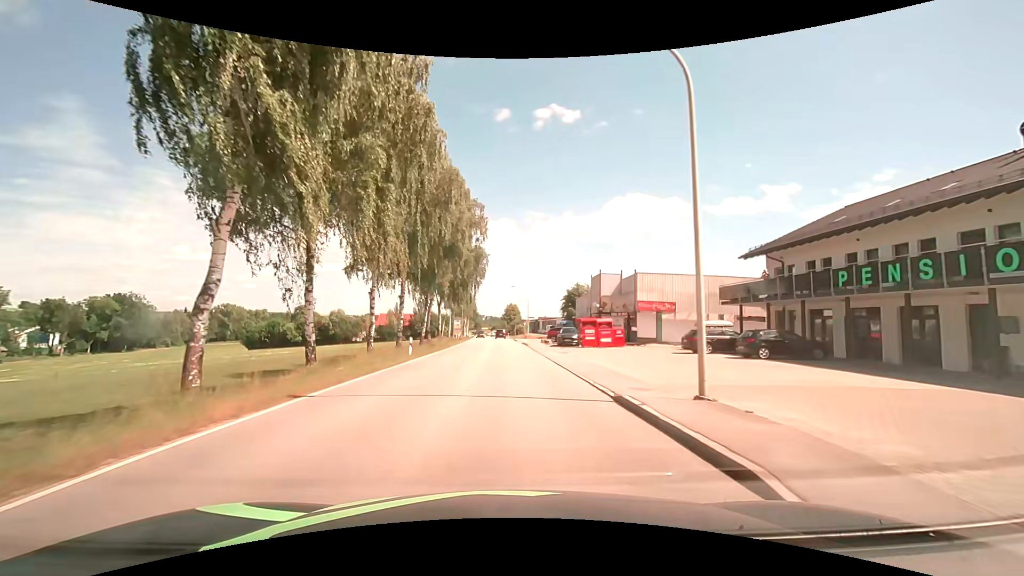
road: secondary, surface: asphalt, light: Day
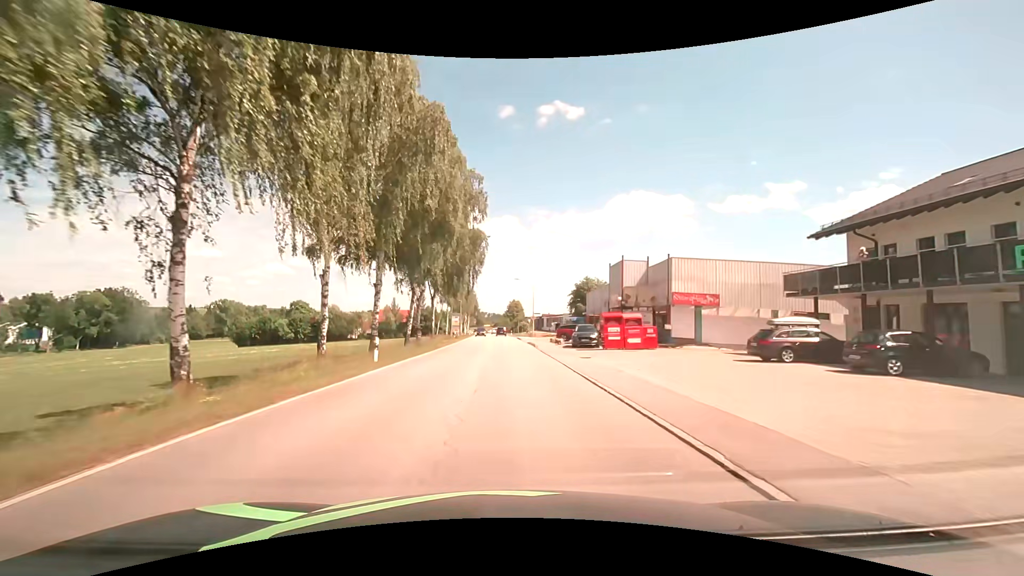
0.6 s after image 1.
(0.0, +7.6) m; 0°
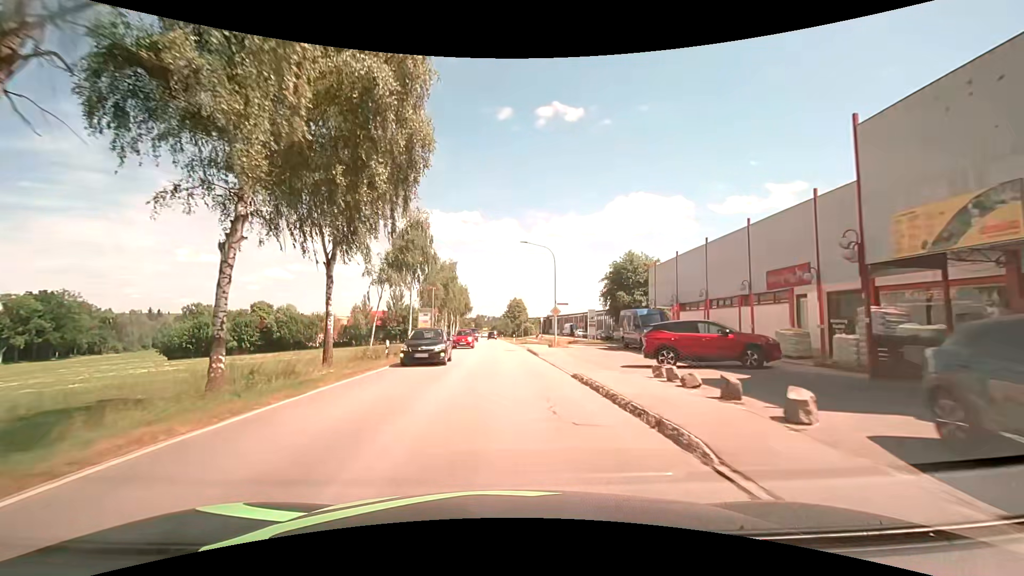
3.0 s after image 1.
(-0.1, +30.6) m; 0°
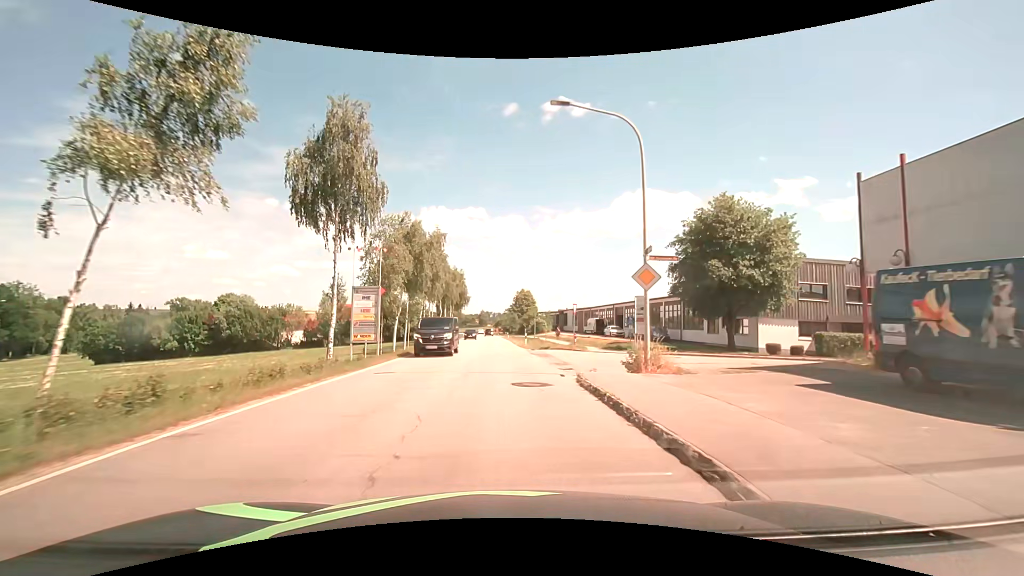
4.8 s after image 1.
(-0.1, +23.0) m; 0°
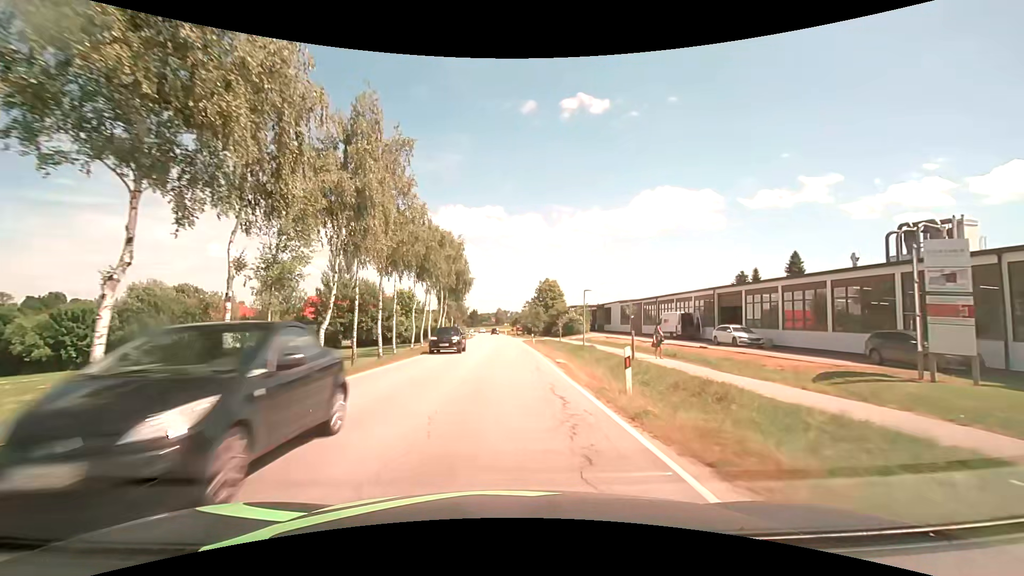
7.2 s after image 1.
(-0.7, +30.6) m; -2°
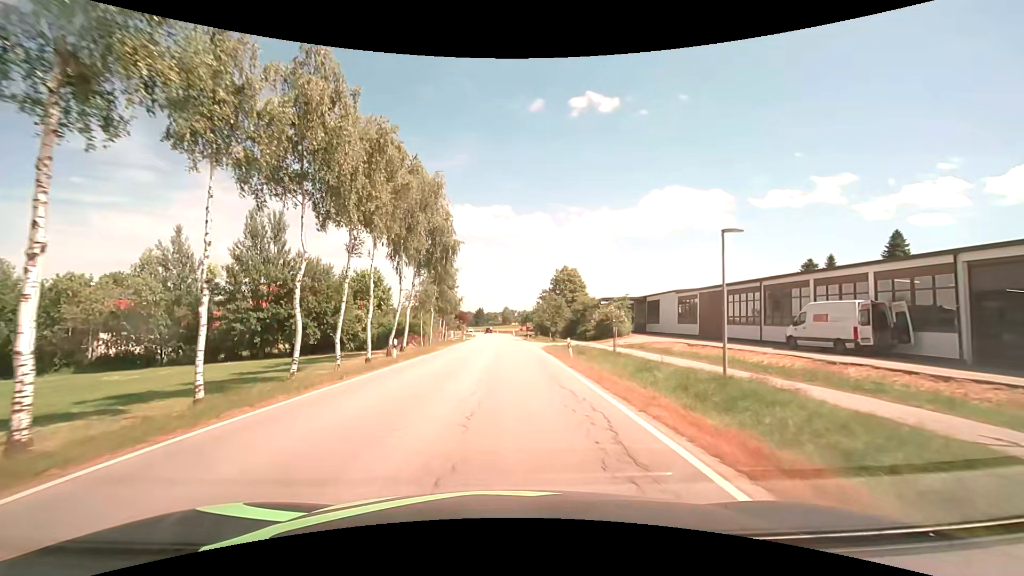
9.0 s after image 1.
(-0.1, +23.0) m; -1°
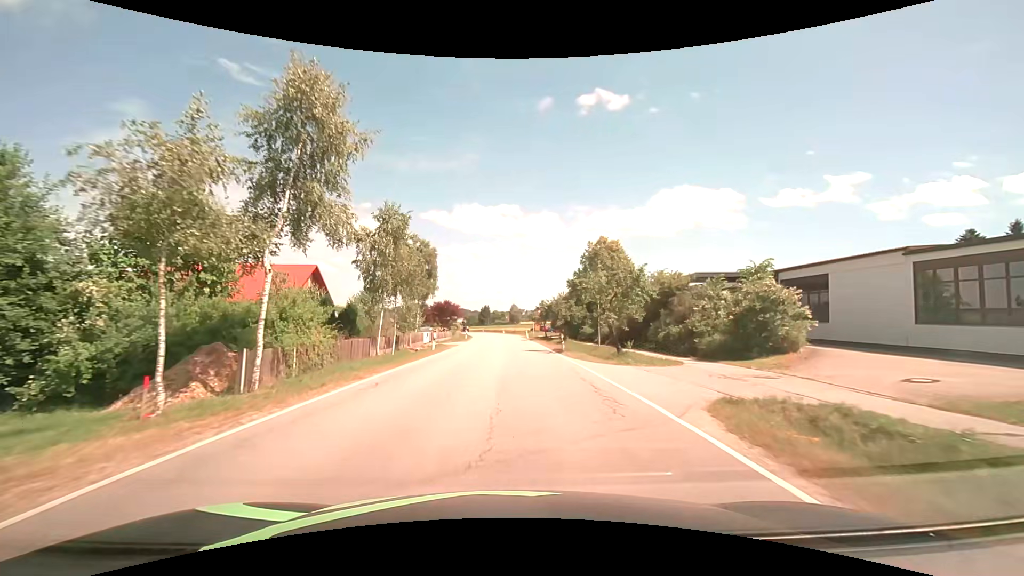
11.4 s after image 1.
(-0.1, +30.7) m; 0°
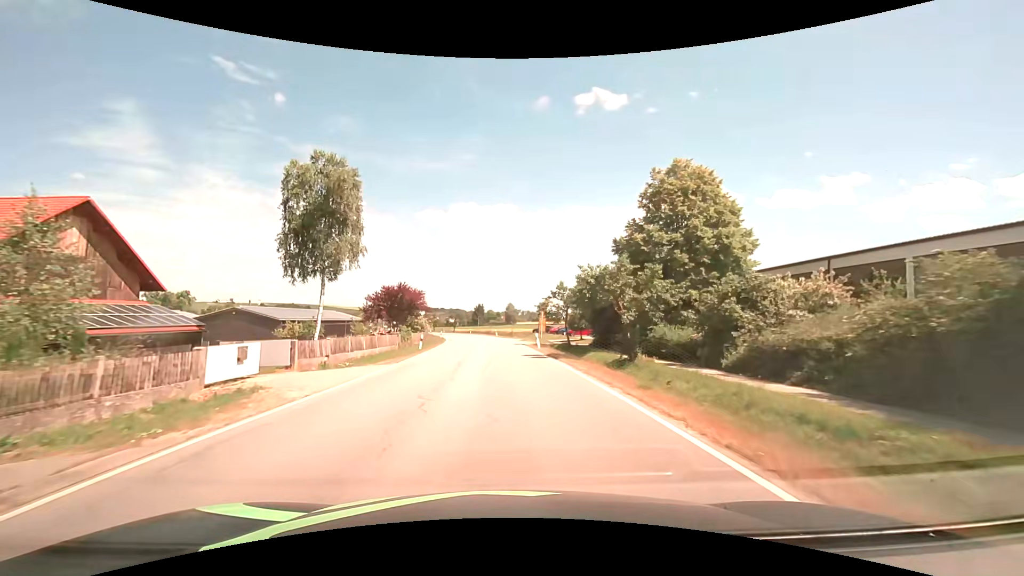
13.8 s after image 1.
(+0.1, +30.6) m; 0°
(0, +10) (0, +20) (0, +30) (-1, +40) (-1, +50) (-2, +60) (-4, +70) (-5, +80) (-7, +90) (-9, +99) m
